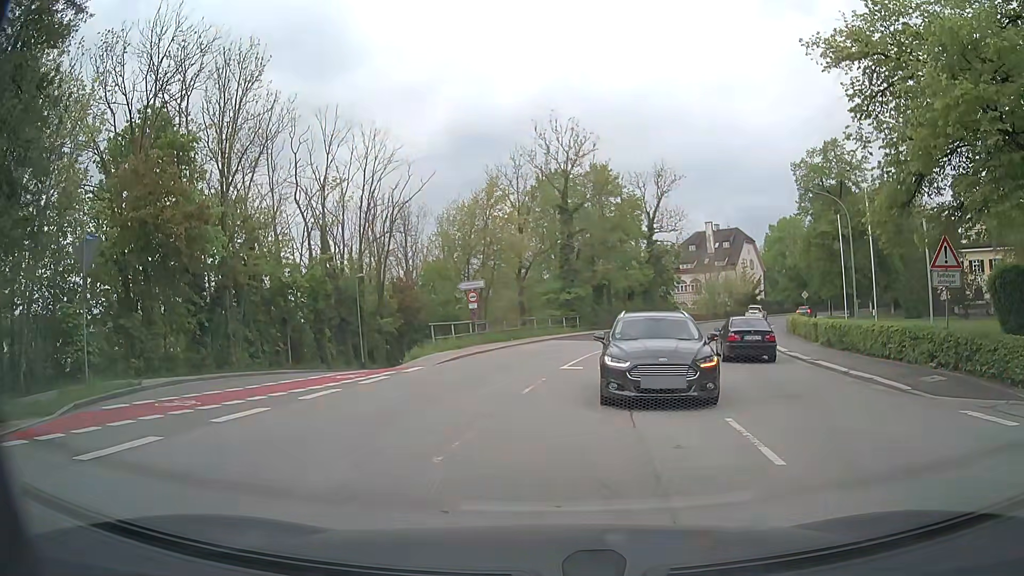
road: residential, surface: paved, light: Day
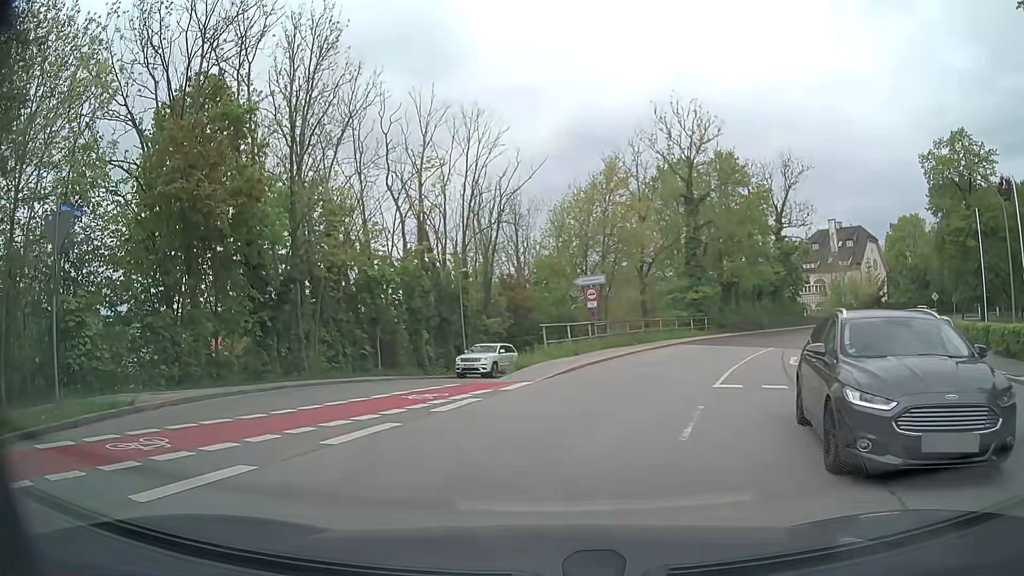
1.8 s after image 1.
(-0.3, +4.9) m; -8°
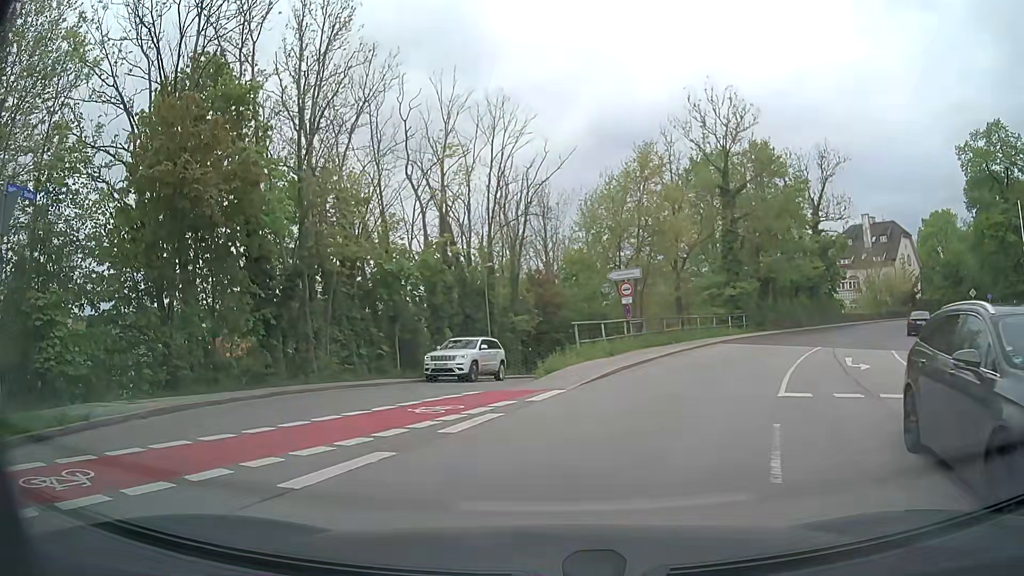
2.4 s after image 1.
(0.0, +2.2) m; -2°
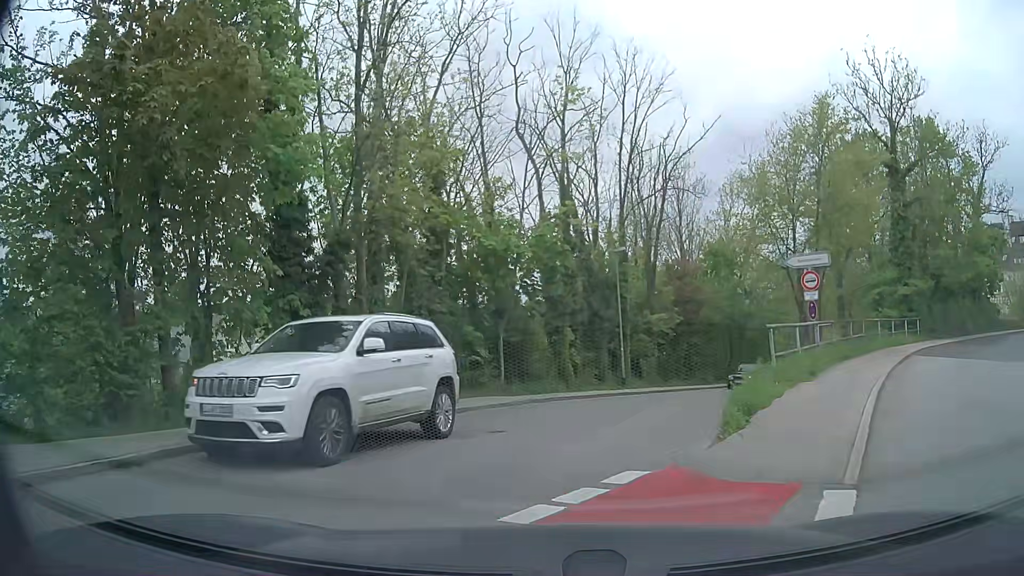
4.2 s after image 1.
(-0.9, +7.5) m; -12°
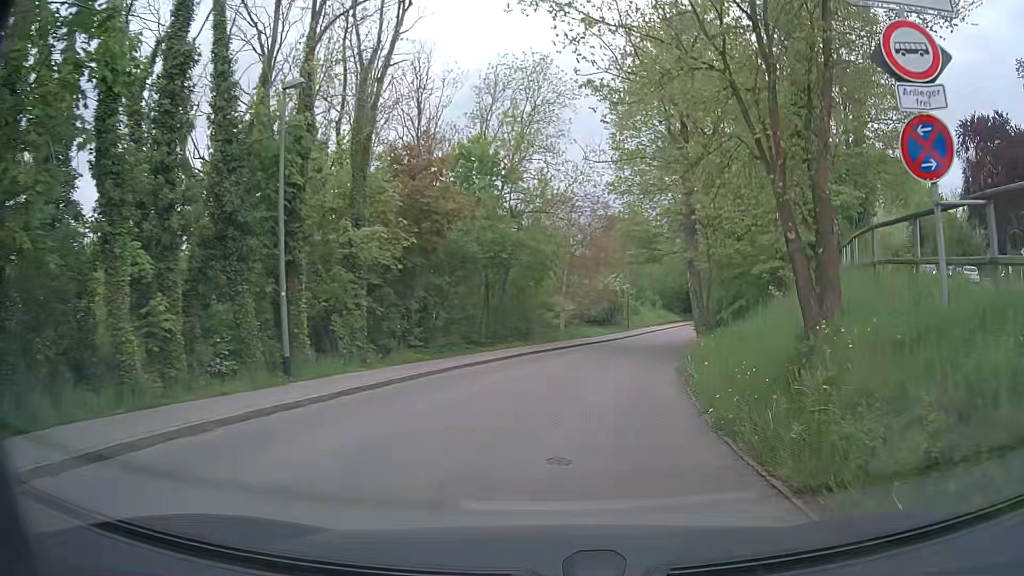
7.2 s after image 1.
(+2.8, +16.2) m; +23°
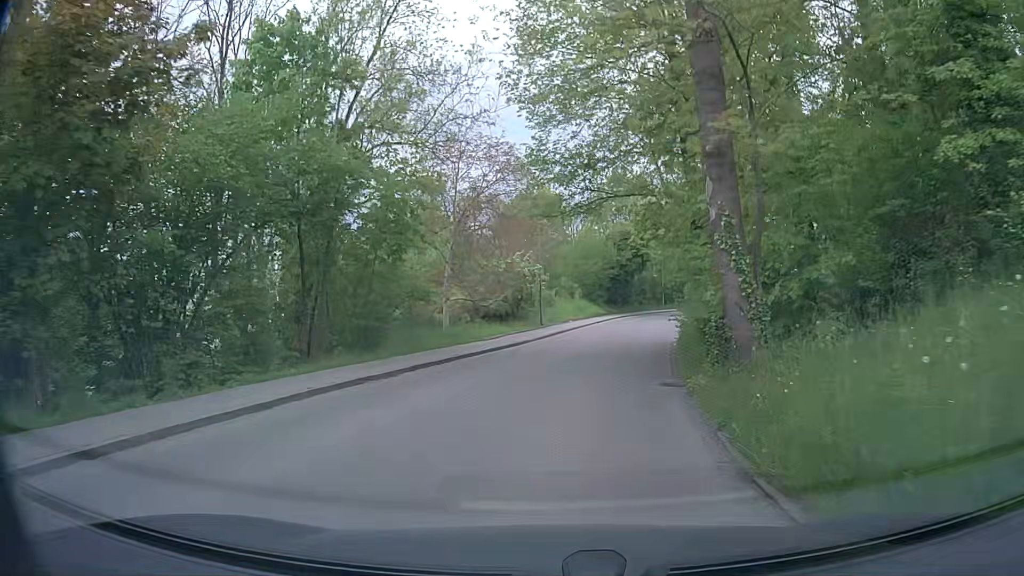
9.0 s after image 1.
(+1.2, +14.5) m; +7°
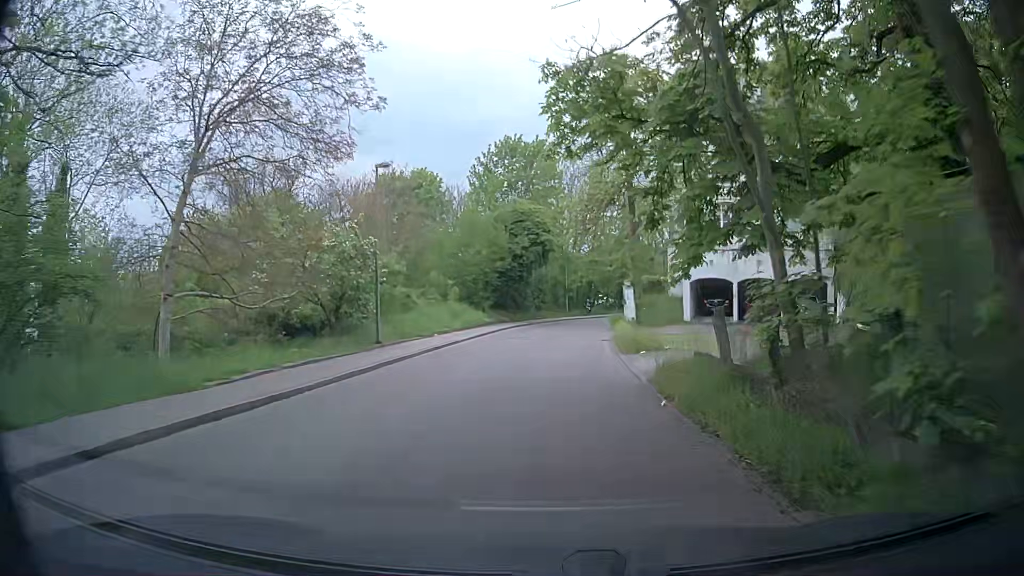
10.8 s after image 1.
(+1.6, +16.7) m; +9°
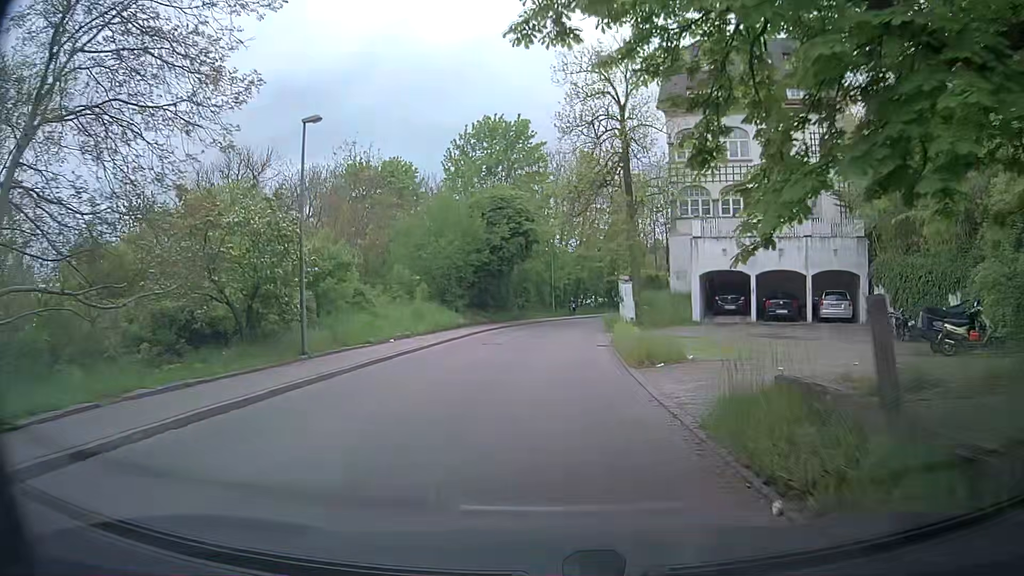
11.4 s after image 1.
(0.0, +5.8) m; +2°
(0, +10) (+1, +20) (+1, +30) (+2, +40) (+4, +50) (+7, +59) (+11, +69) (+16, +77) (+21, +86) (+26, +94) m
